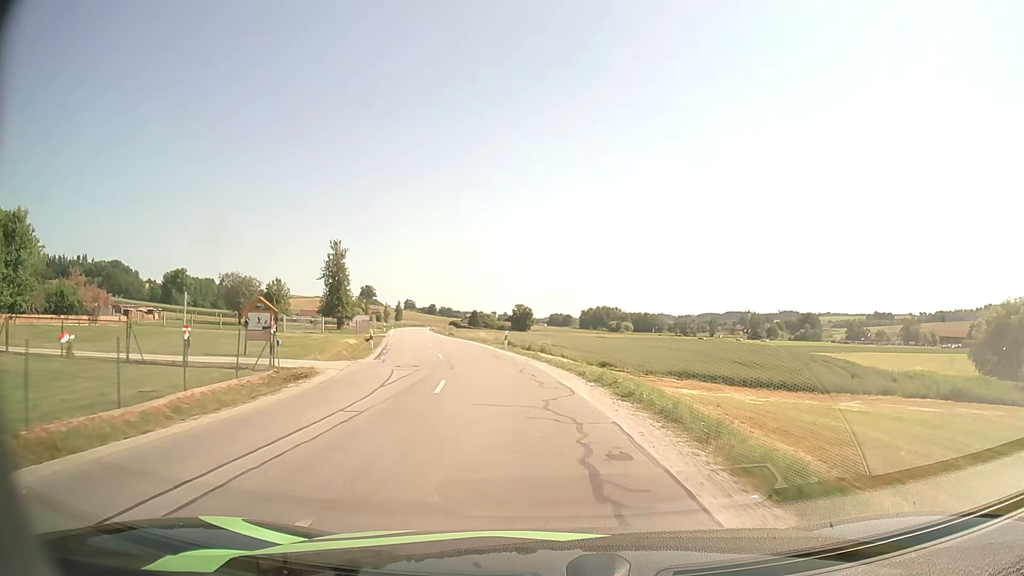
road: secondary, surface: asphalt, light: Day
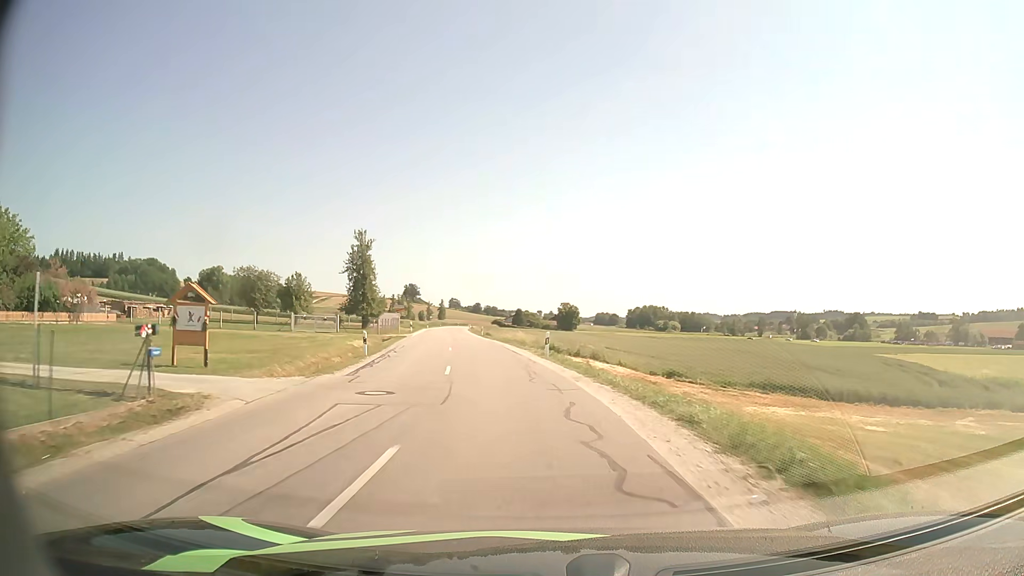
(-0.3, +9.1) m; -4°
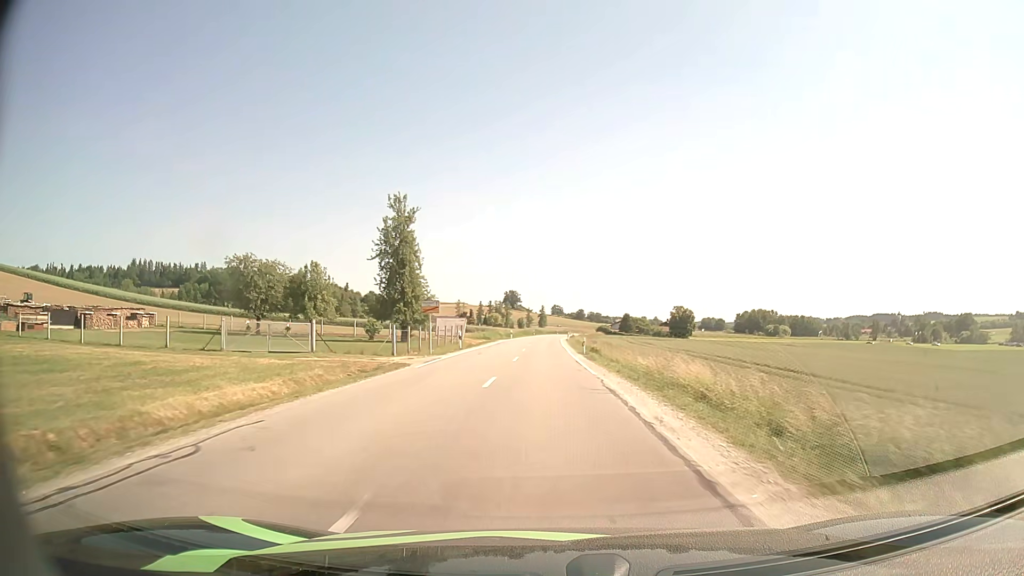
(-2.6, +28.0) m; -9°
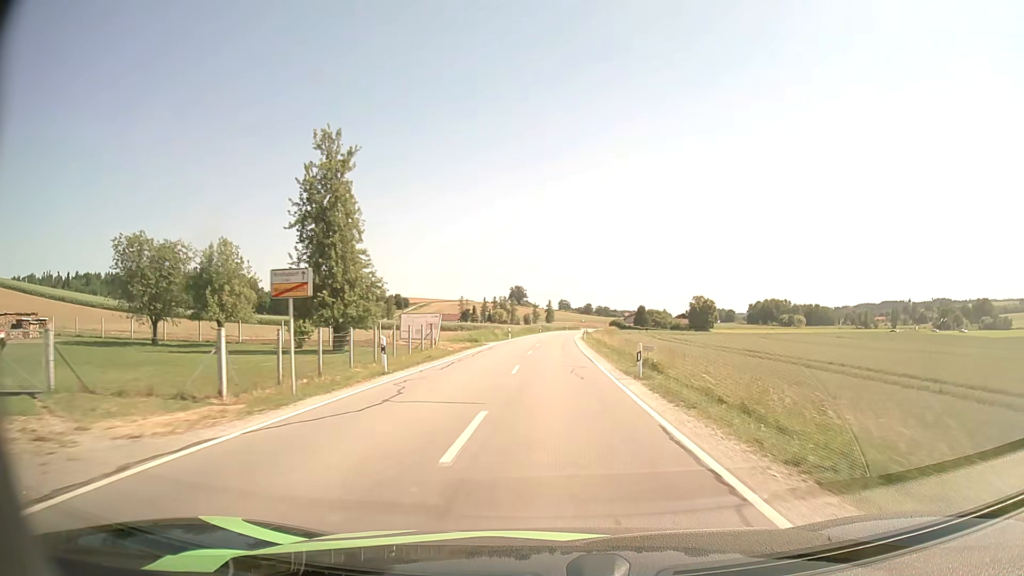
(-0.3, +19.6) m; -1°
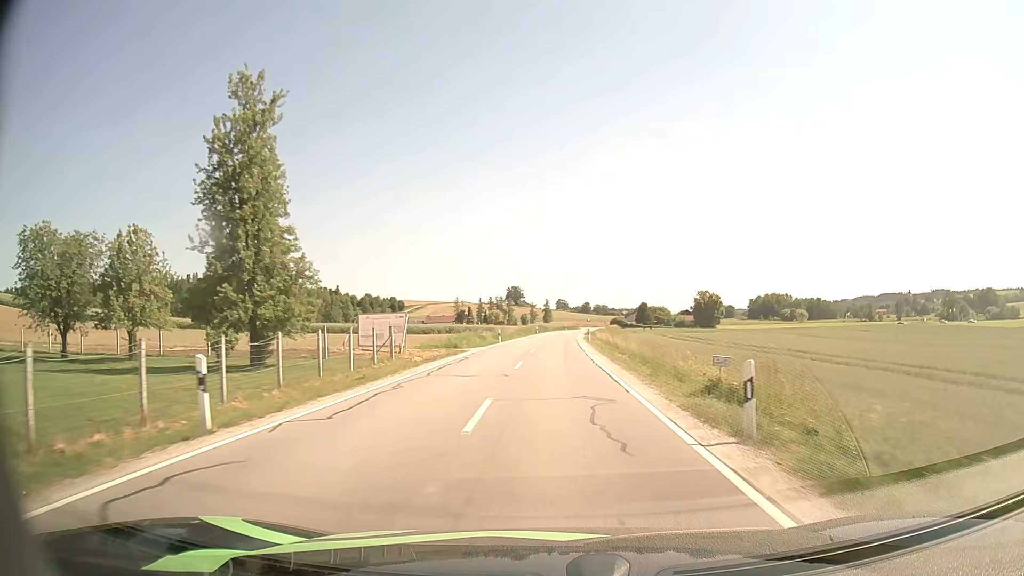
(0.0, +10.1) m; 0°
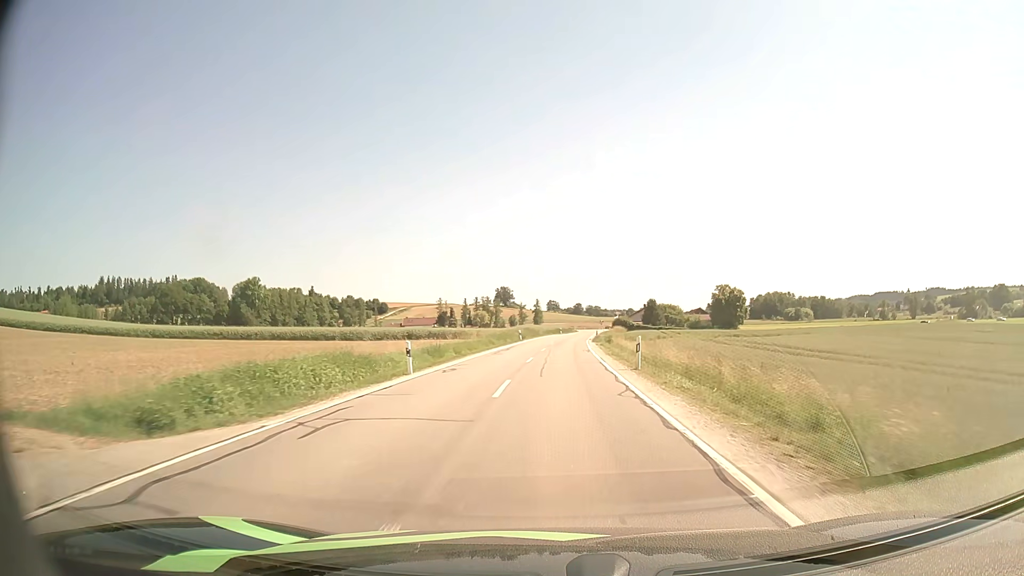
(0.0, +31.7) m; +1°
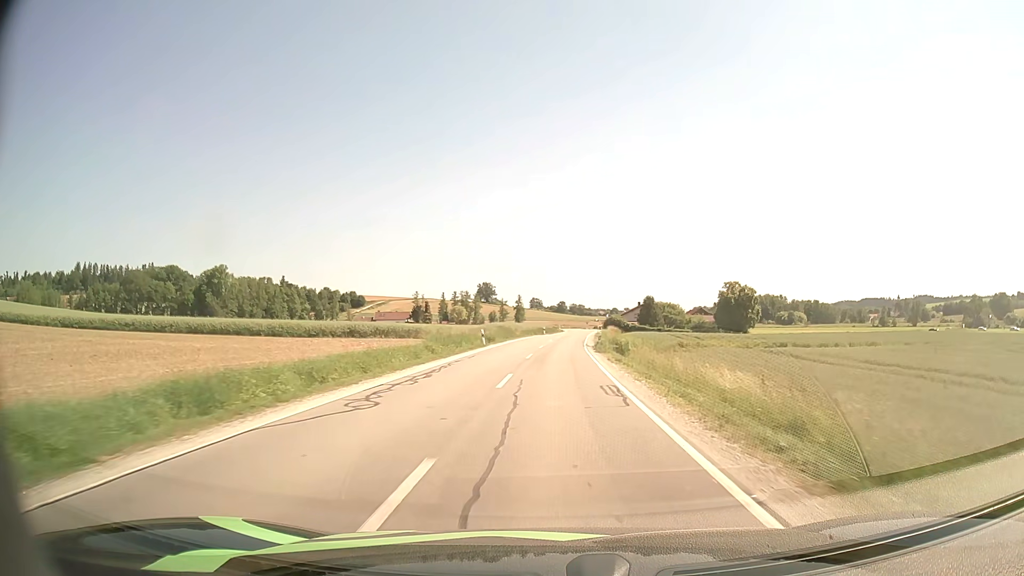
(+0.3, +21.8) m; +1°
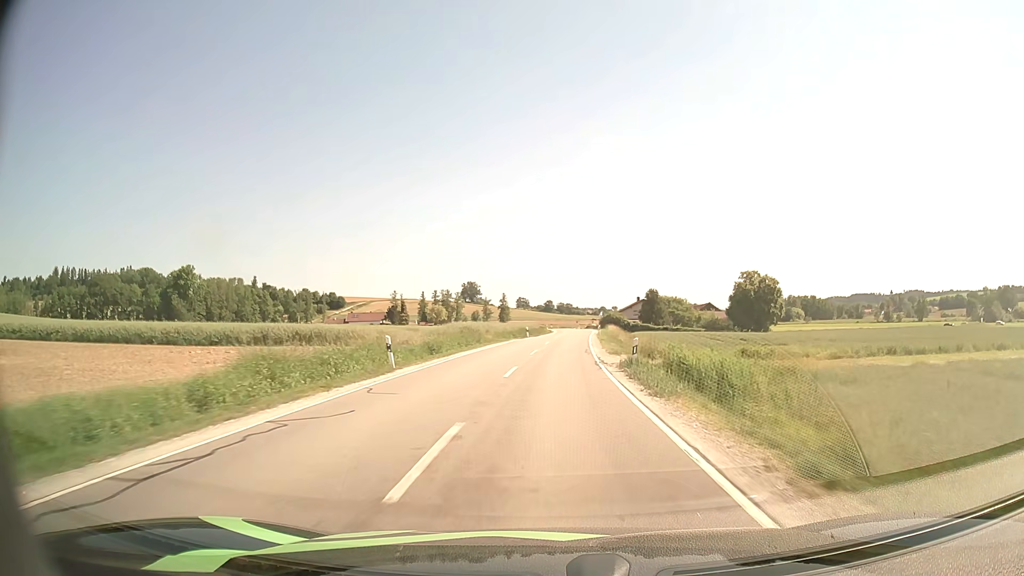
(+0.3, +21.9) m; +1°
(0, +10) (0, +20) (0, +30) (+1, +40) (+1, +50) (+2, +60) (+3, +70) (+4, +80) (+4, +90) (+5, +100) m
